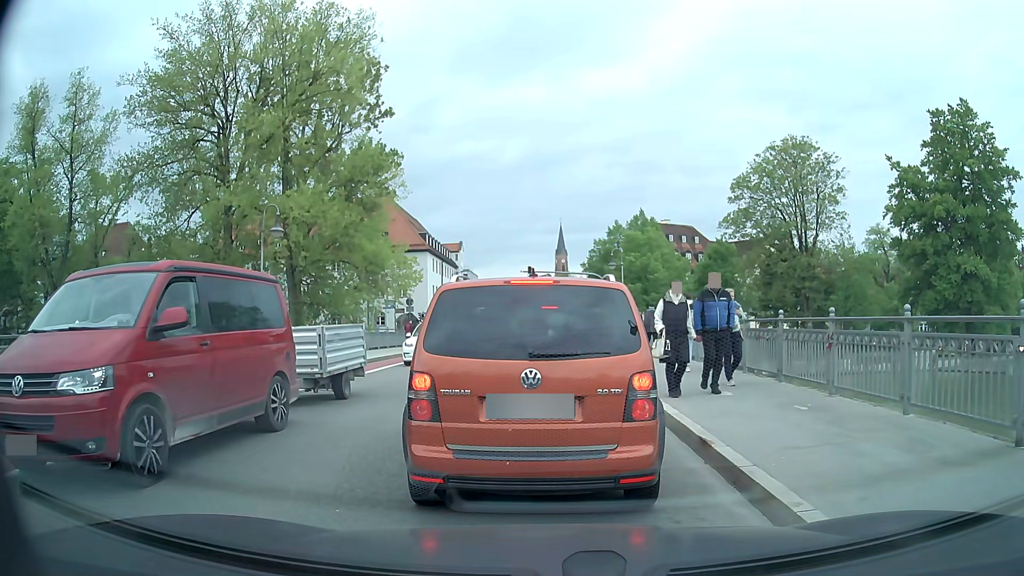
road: secondary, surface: asphalt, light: Day
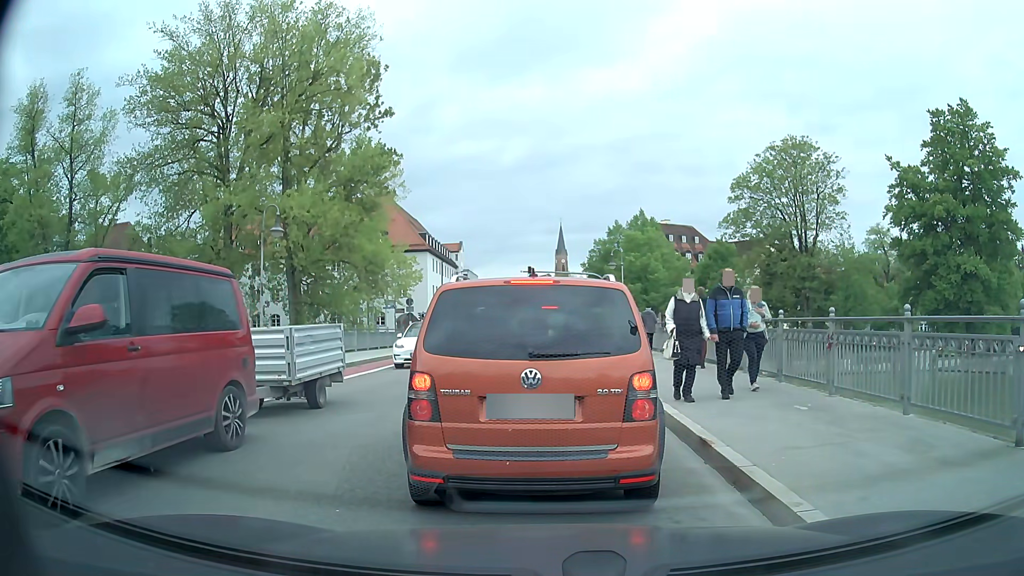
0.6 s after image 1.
(0.0, 0.0) m; 0°
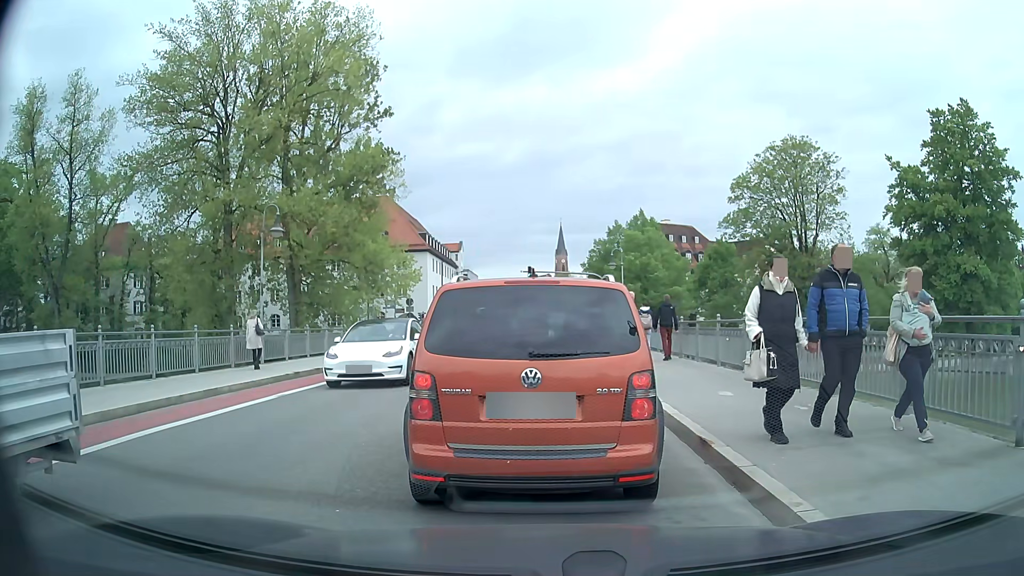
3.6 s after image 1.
(0.0, 0.0) m; 0°
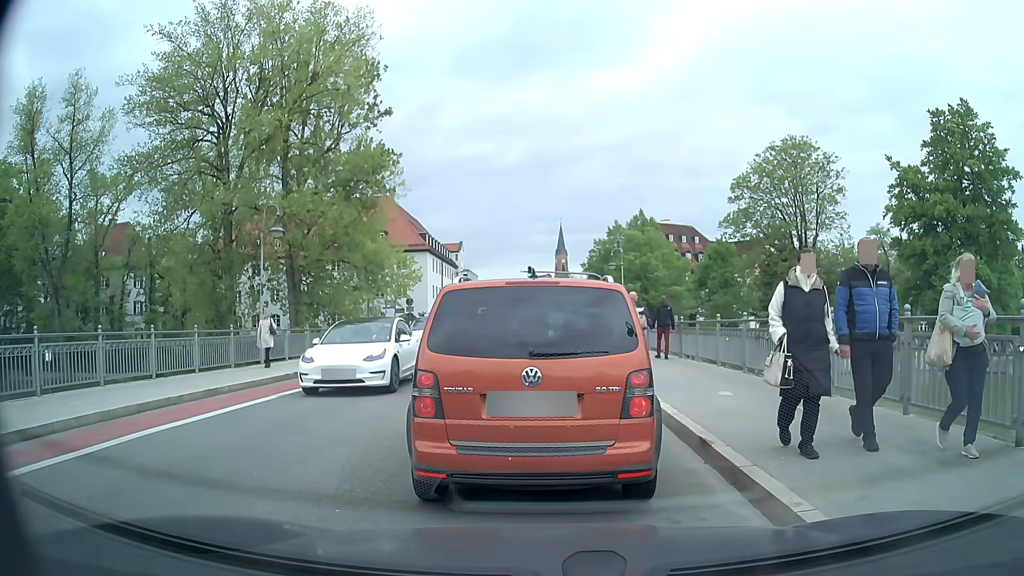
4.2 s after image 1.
(0.0, 0.0) m; 0°
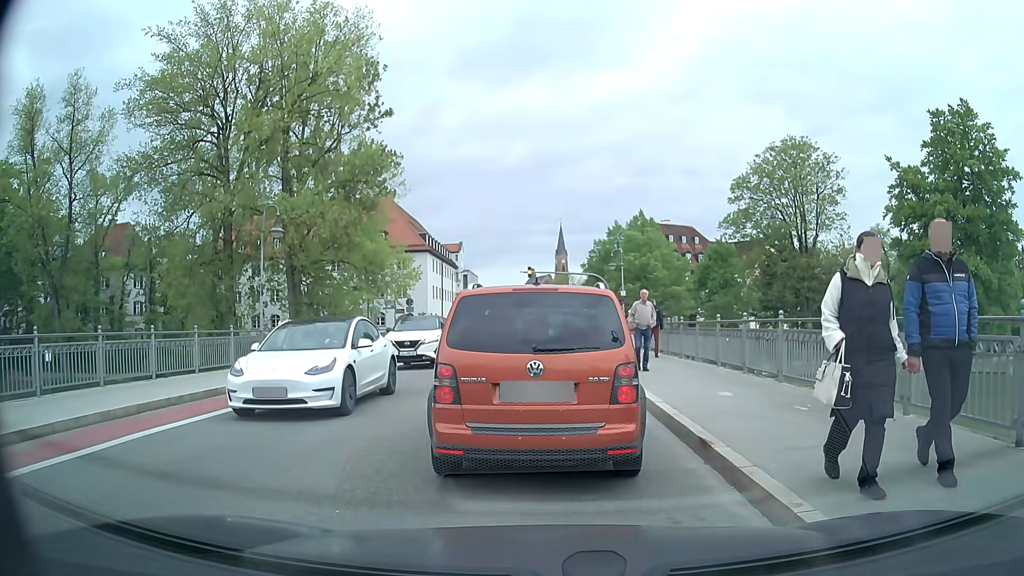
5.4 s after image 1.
(0.0, 0.0) m; 0°
